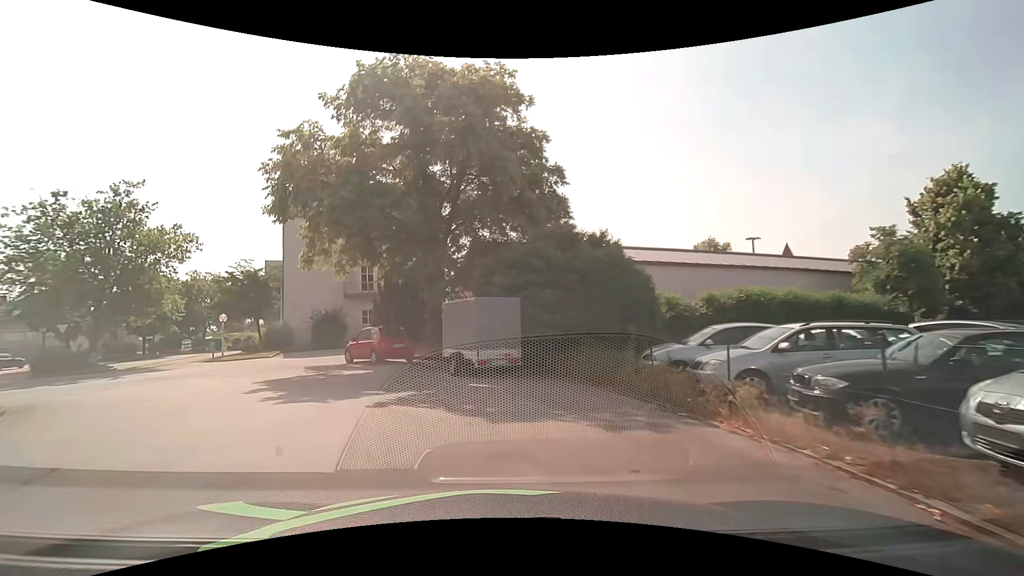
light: Day
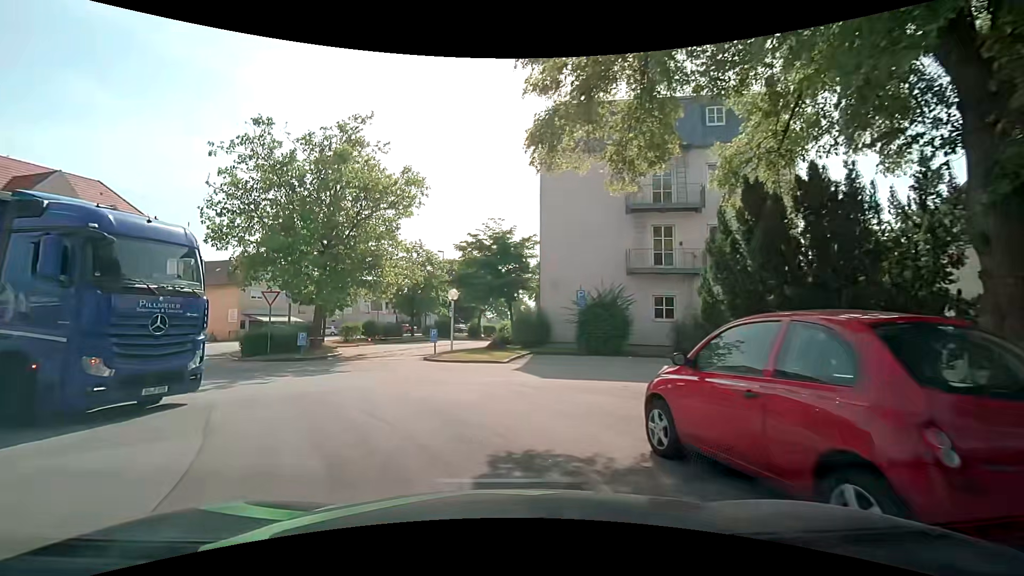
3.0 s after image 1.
(-4.8, +16.1) m; -32°
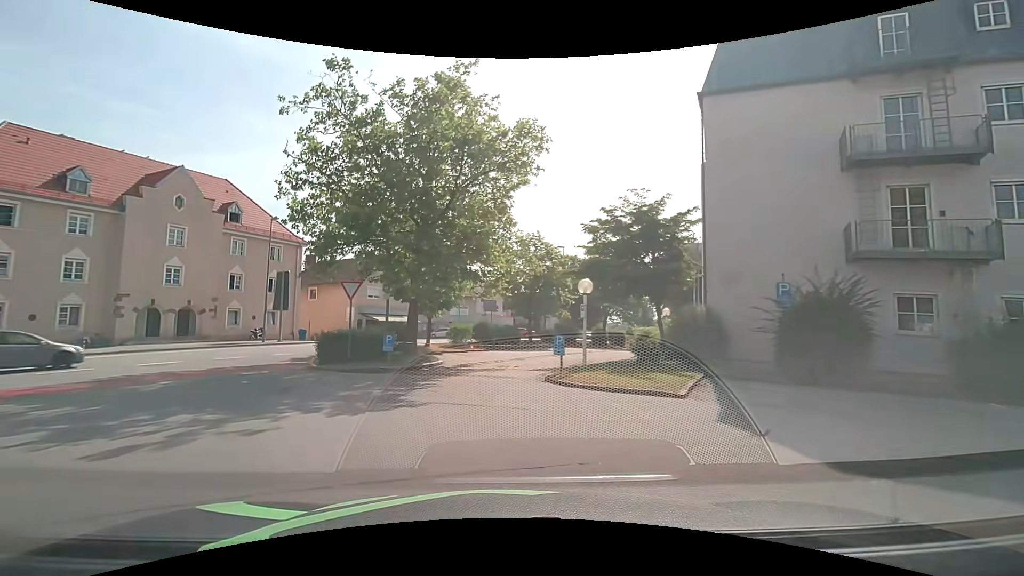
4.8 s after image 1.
(-0.7, +7.0) m; -12°
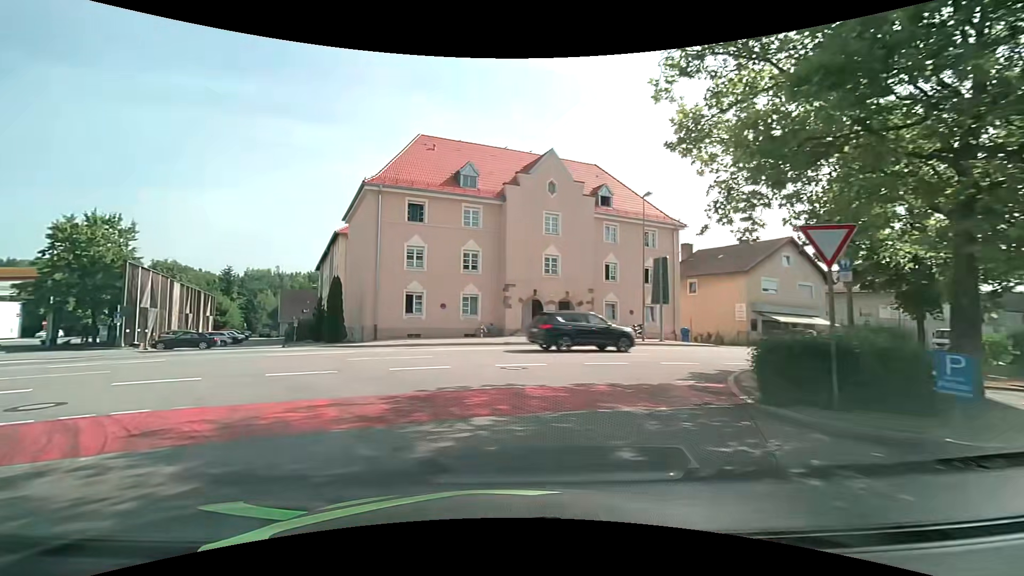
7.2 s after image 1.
(-3.3, +9.2) m; -41°
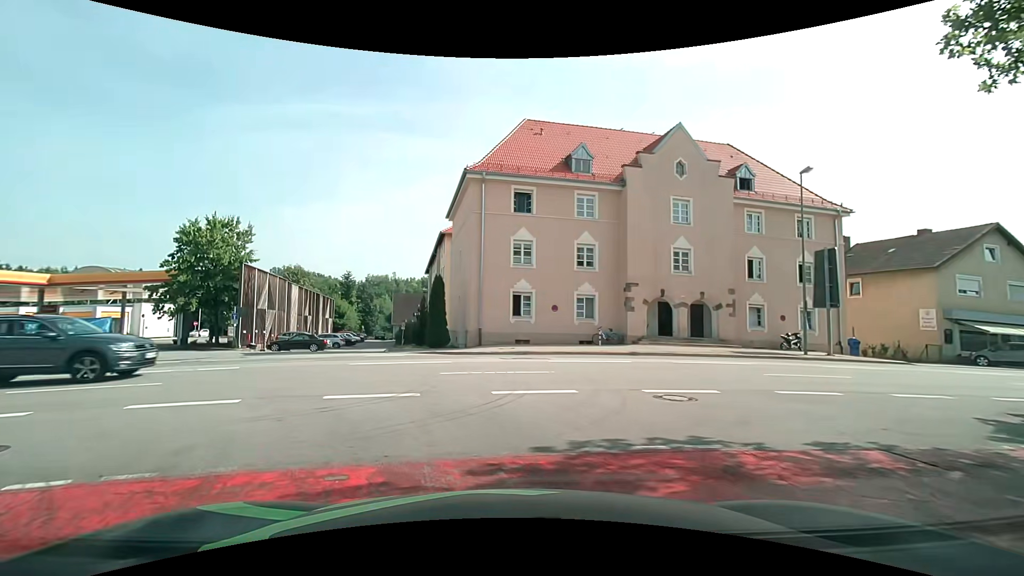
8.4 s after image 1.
(-0.5, +4.2) m; -11°
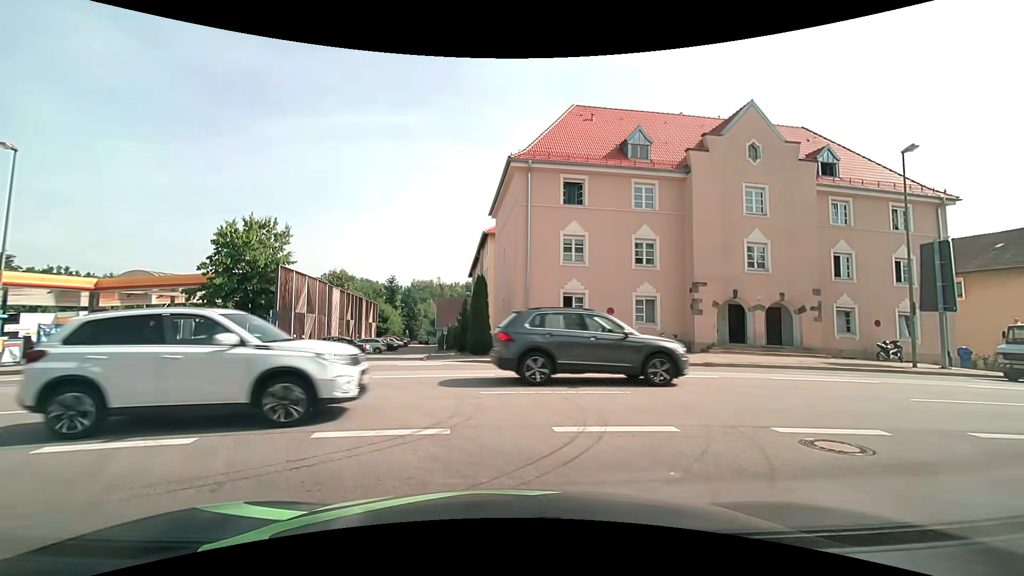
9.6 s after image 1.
(-0.2, +2.8) m; -5°
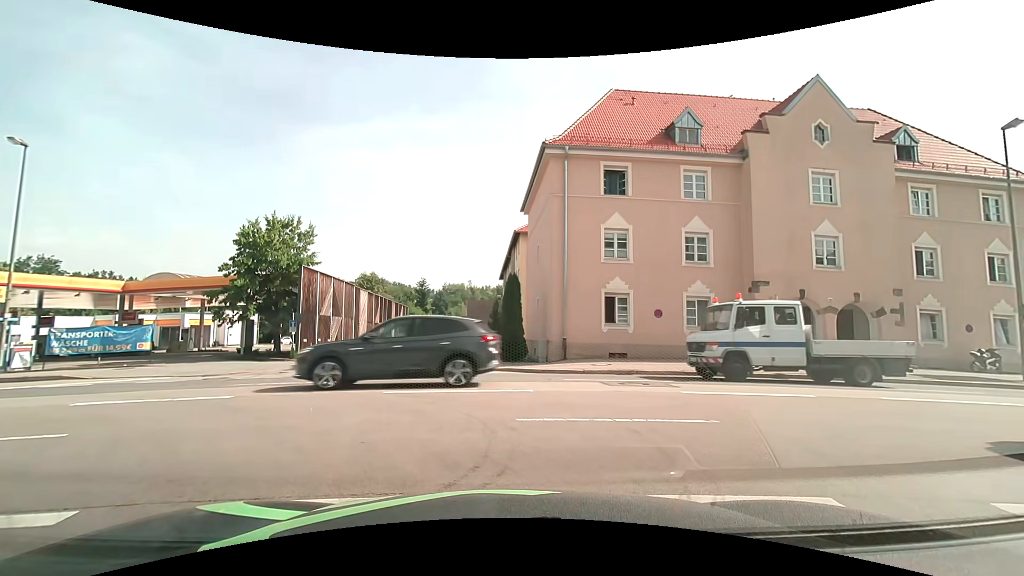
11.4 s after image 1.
(-0.2, +2.3) m; -6°
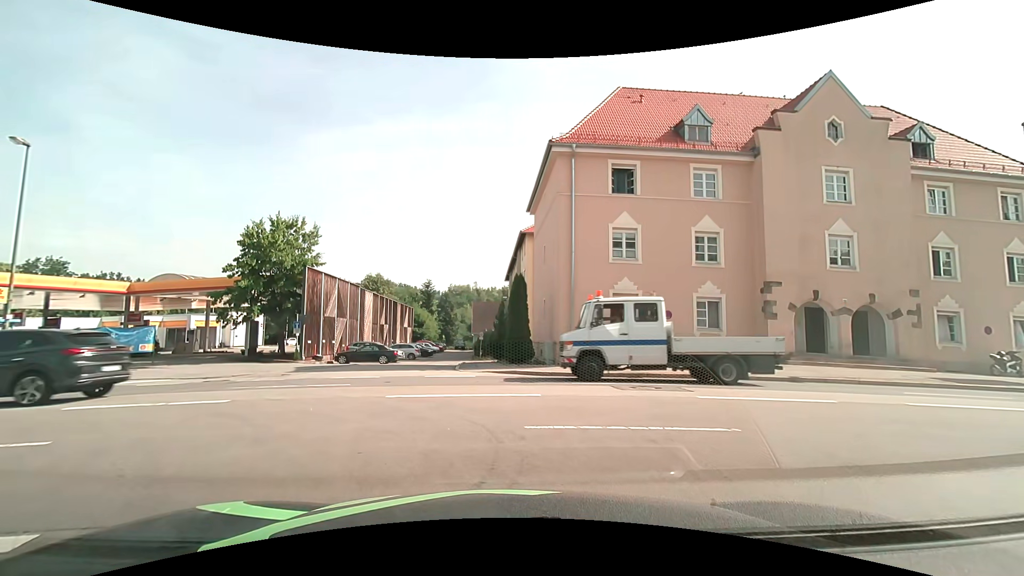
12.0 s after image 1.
(0.0, +0.4) m; 0°
(-3, +9) (-12, +13) (-22, +14) (-32, +14) (-42, +14) (-52, +14) (-62, +15) (-72, +15) (-82, +16) (-92, +17) m
